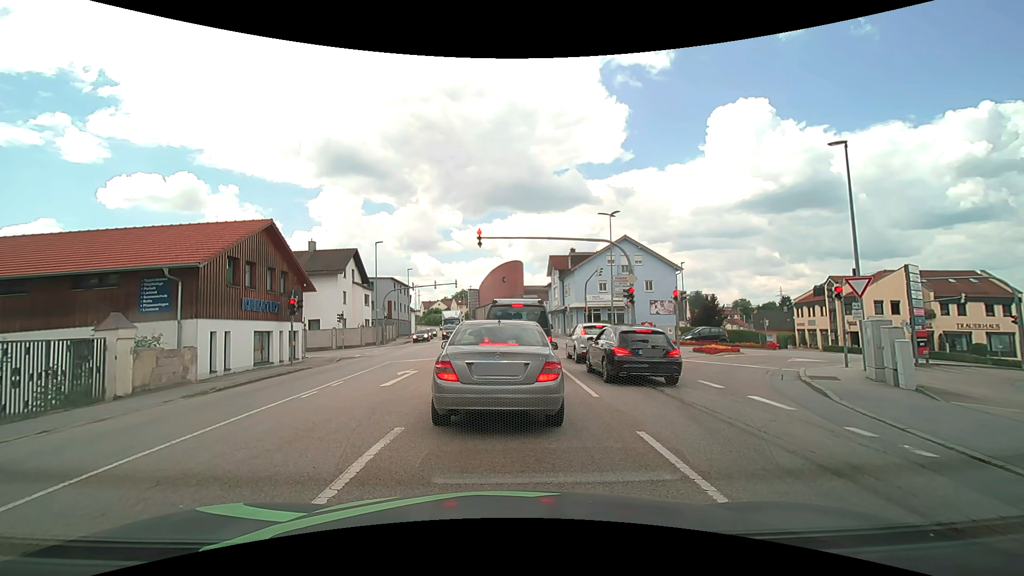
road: tertiary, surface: asphalt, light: Day
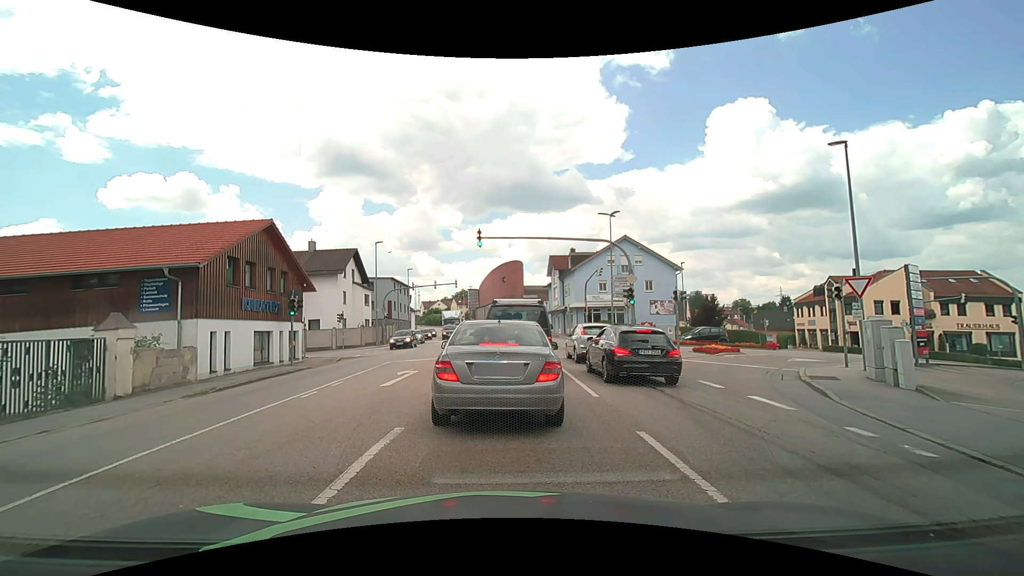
(0.0, 0.0) m; 0°
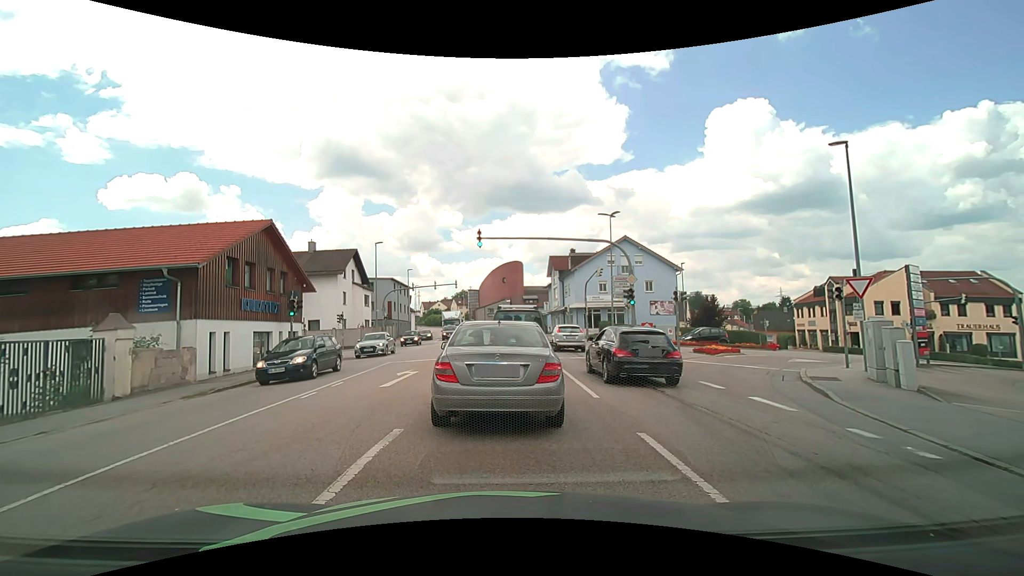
(0.0, 0.0) m; 0°
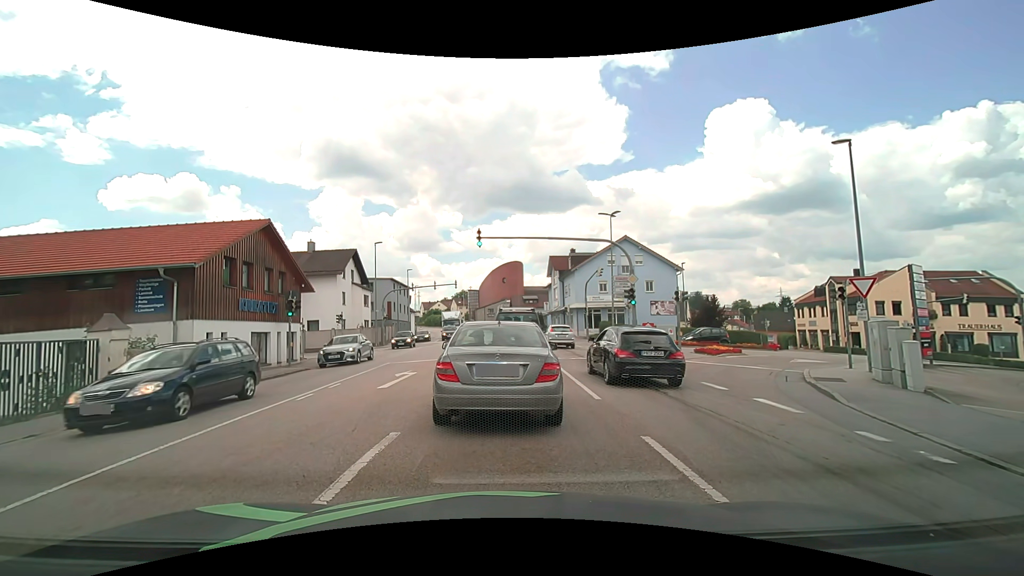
(0.0, +0.2) m; 0°
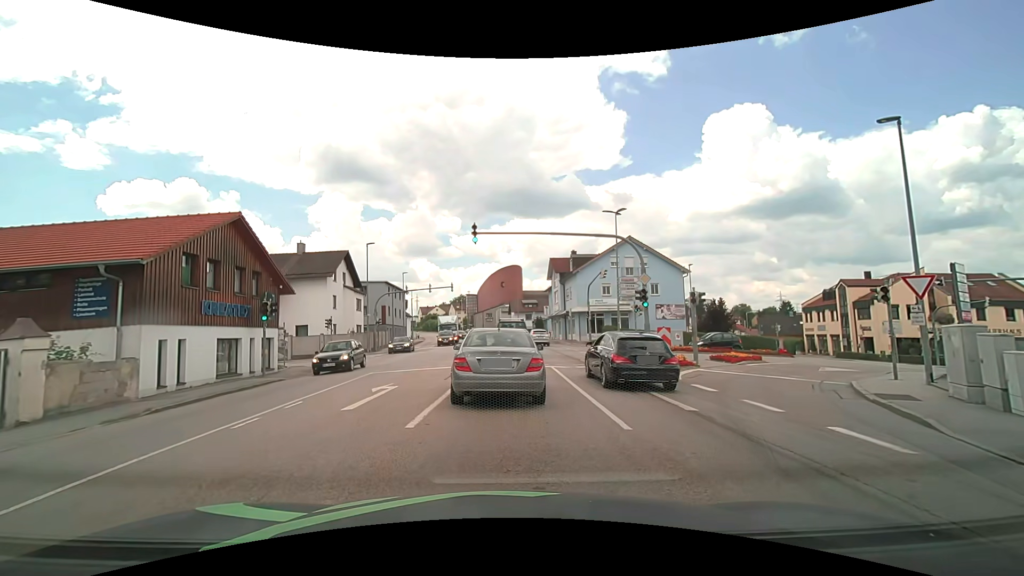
(0.0, +2.6) m; -1°
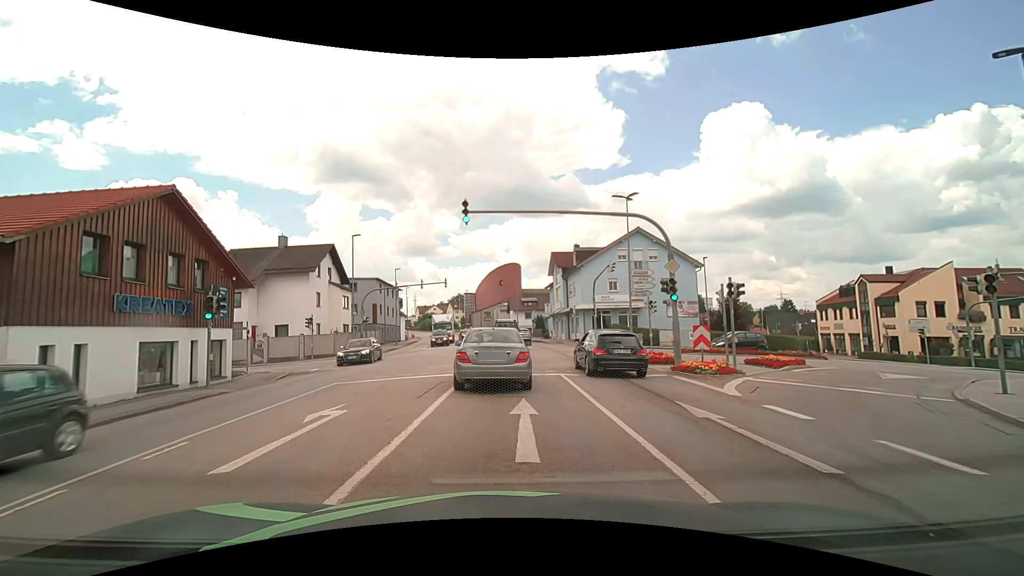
(+0.1, +4.2) m; +1°
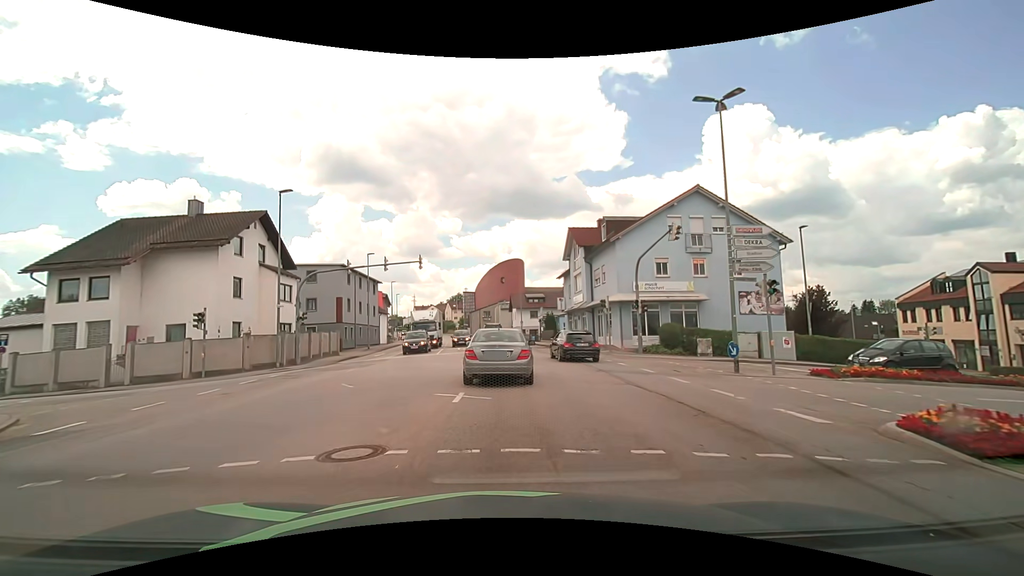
(-0.1, +14.9) m; -1°
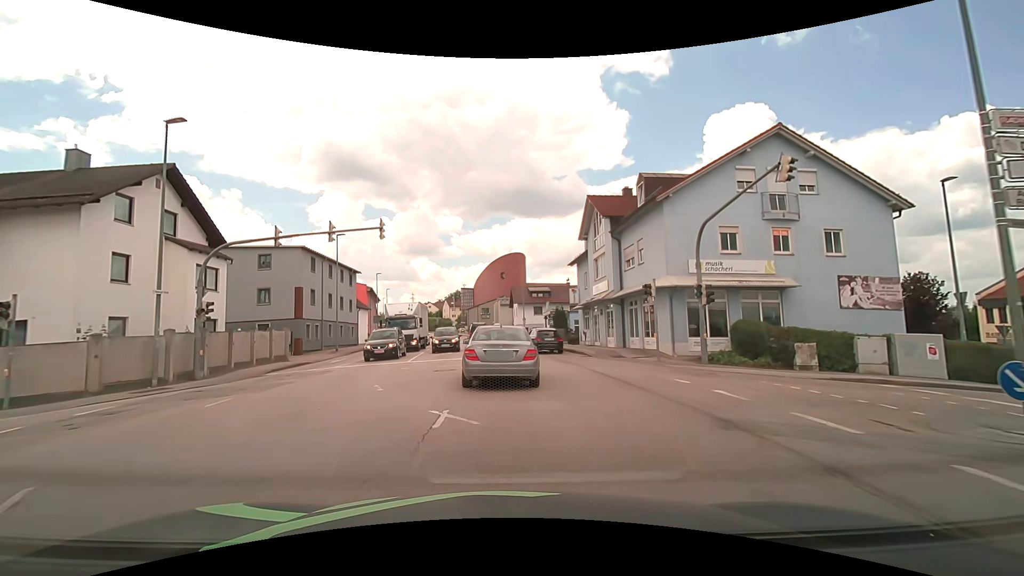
(+0.1, +10.0) m; +1°
